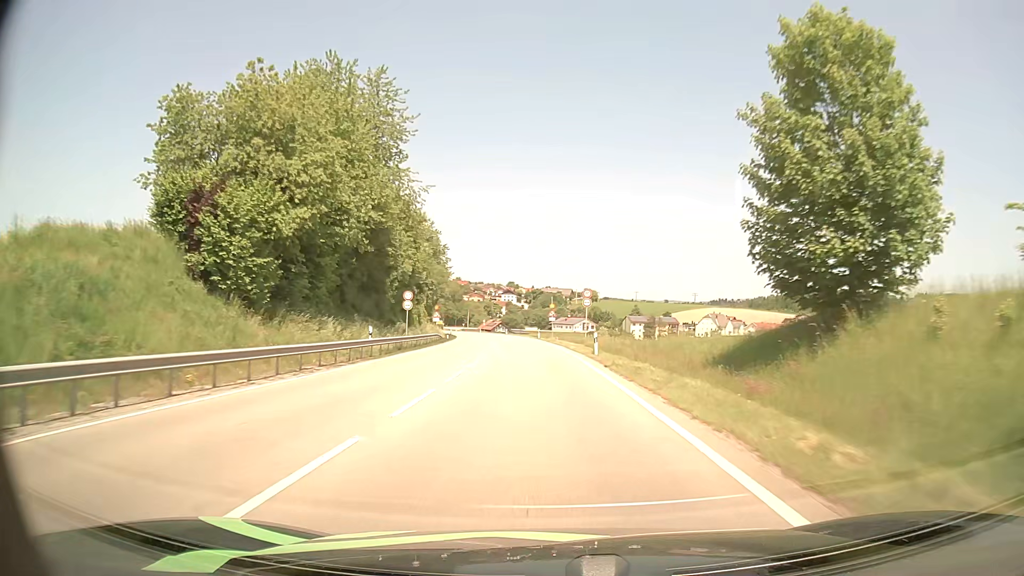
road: primary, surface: asphalt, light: Day
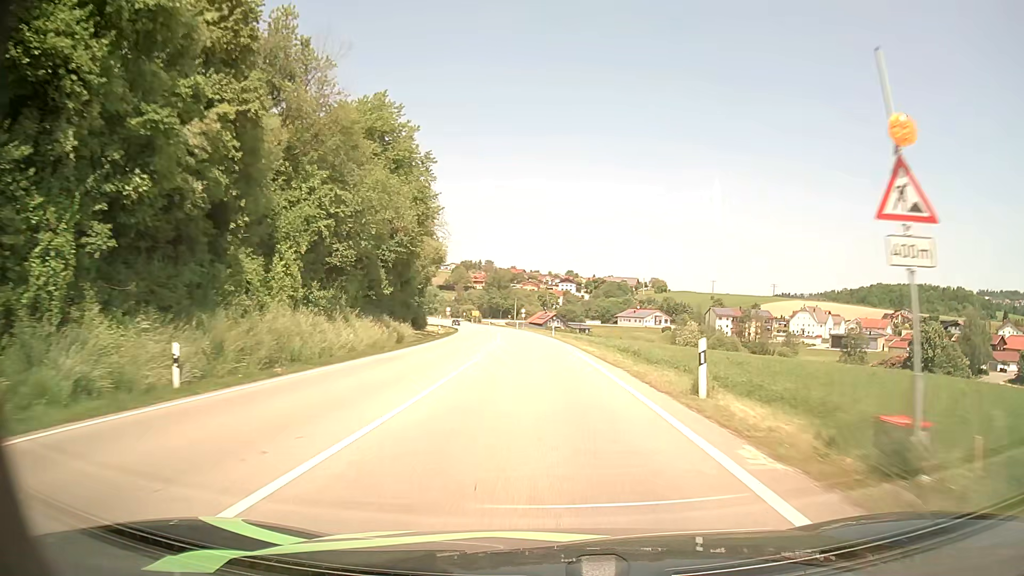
(-2.2, +61.6) m; -5°
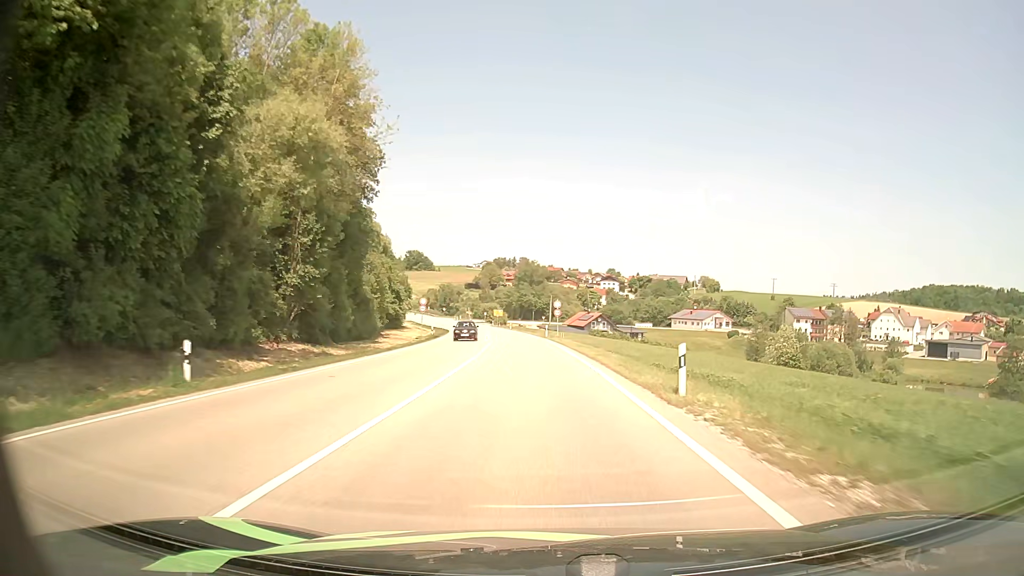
(-1.2, +46.8) m; -3°
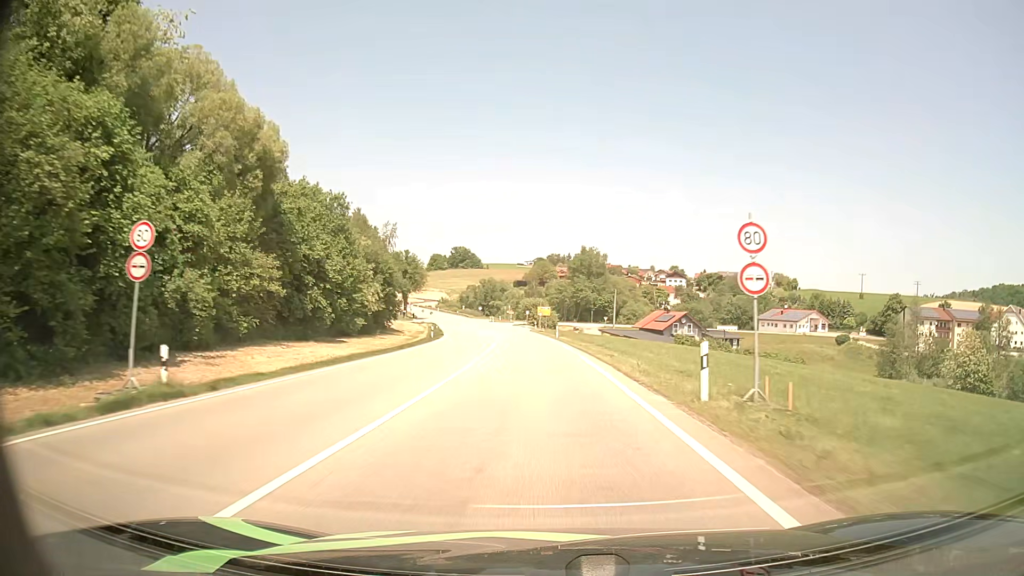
(-1.8, +47.5) m; -5°
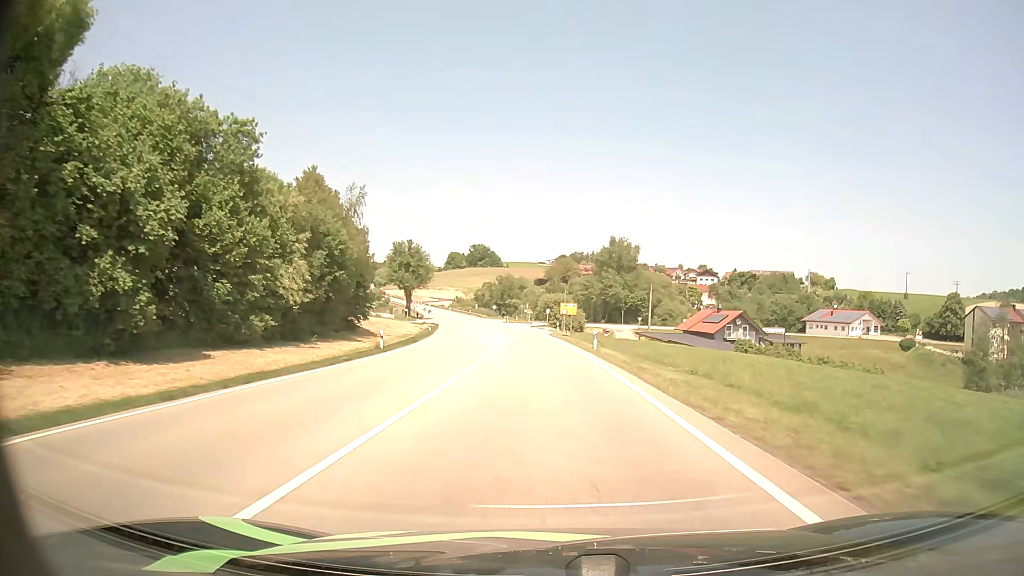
(-0.5, +23.9) m; -2°
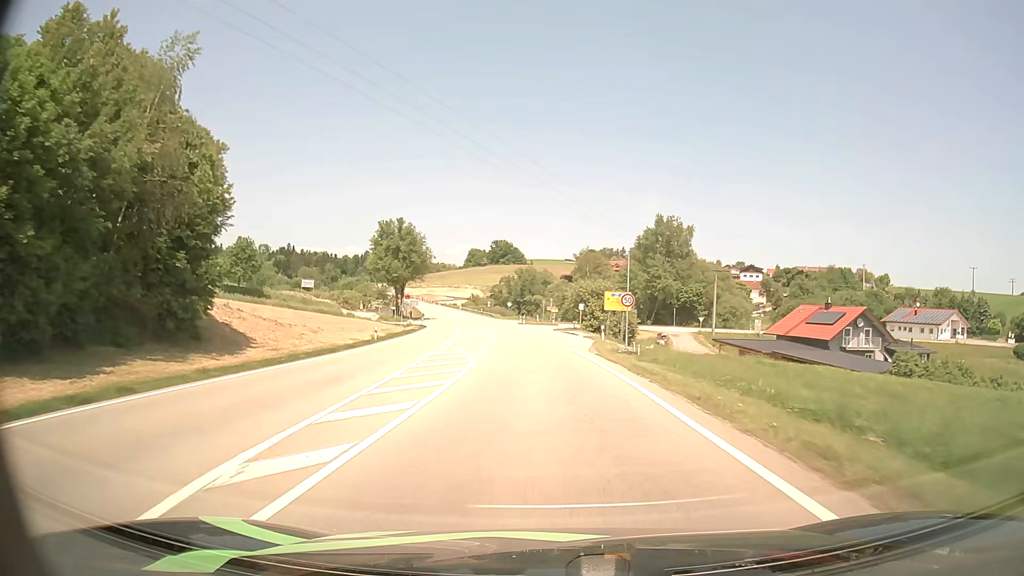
(-0.6, +35.5) m; -2°
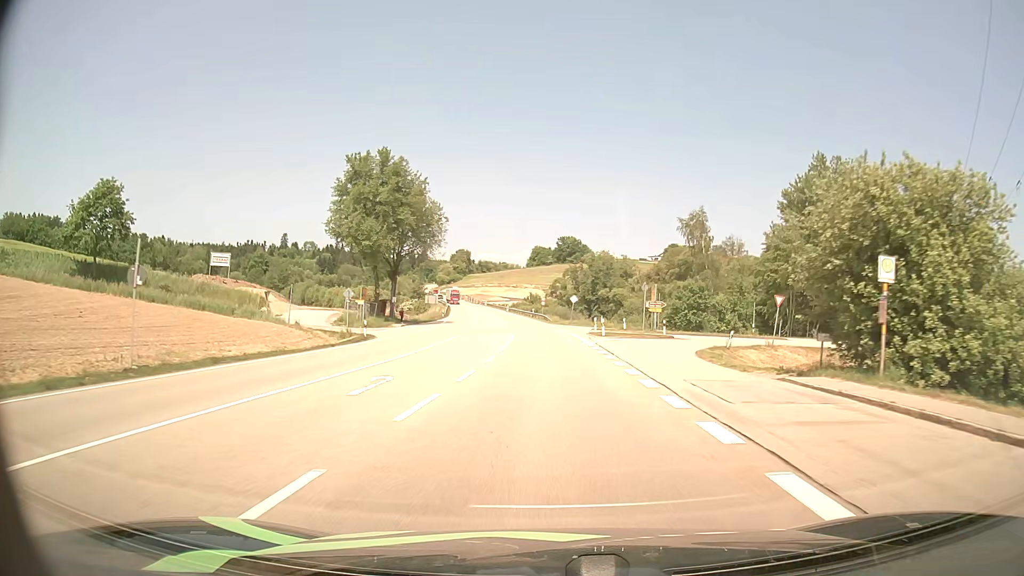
(-2.2, +53.2) m; -6°
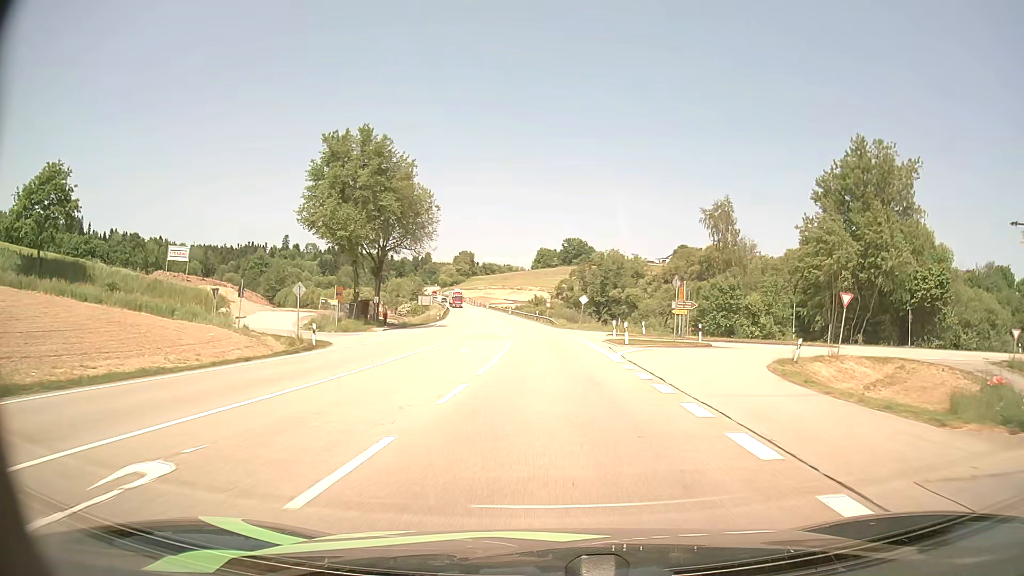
(0.0, +9.8) m; 0°
(0, +10) (0, +20) (0, +30) (-1, +40) (-1, +50) (-2, +60) (-2, +70) (-3, +80) (-4, +90) (-5, +100) m
